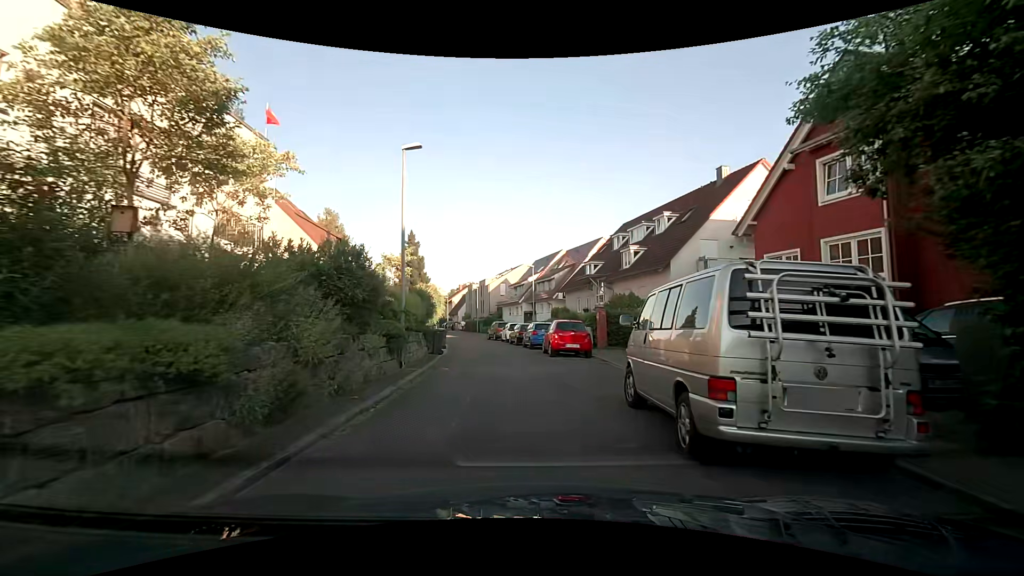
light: Day
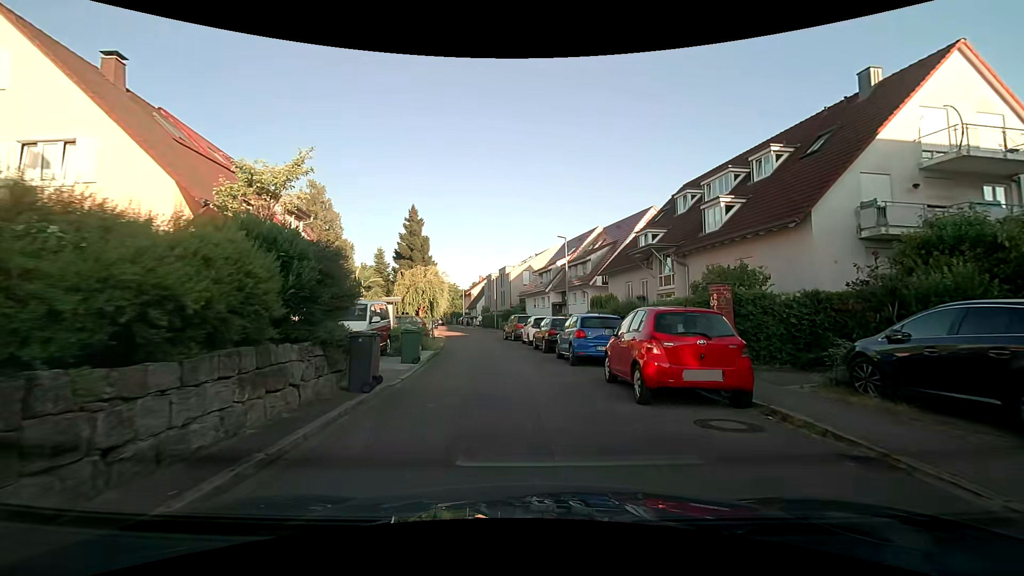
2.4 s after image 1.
(0.0, +12.4) m; -2°
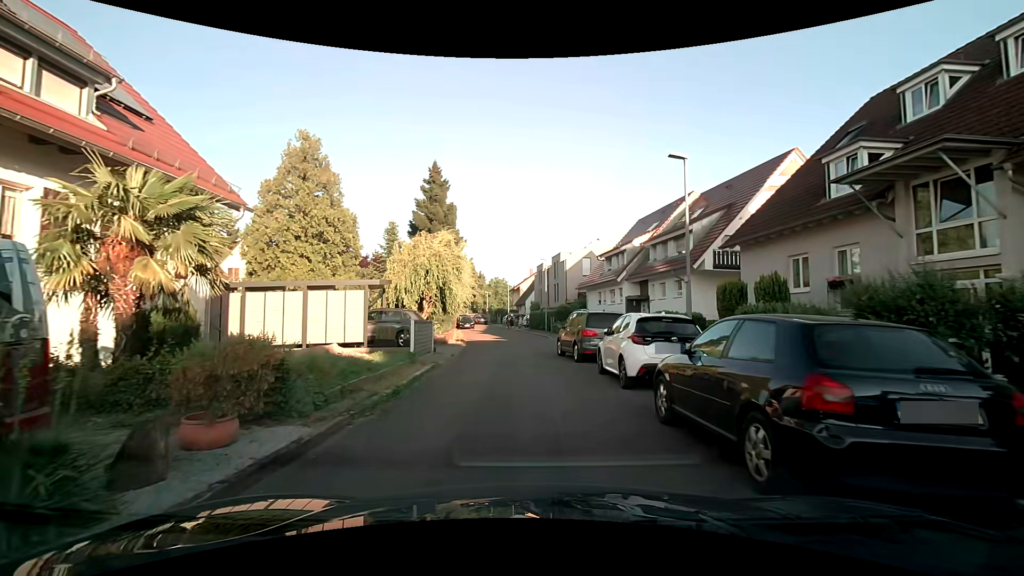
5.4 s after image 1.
(-0.6, +15.1) m; -6°
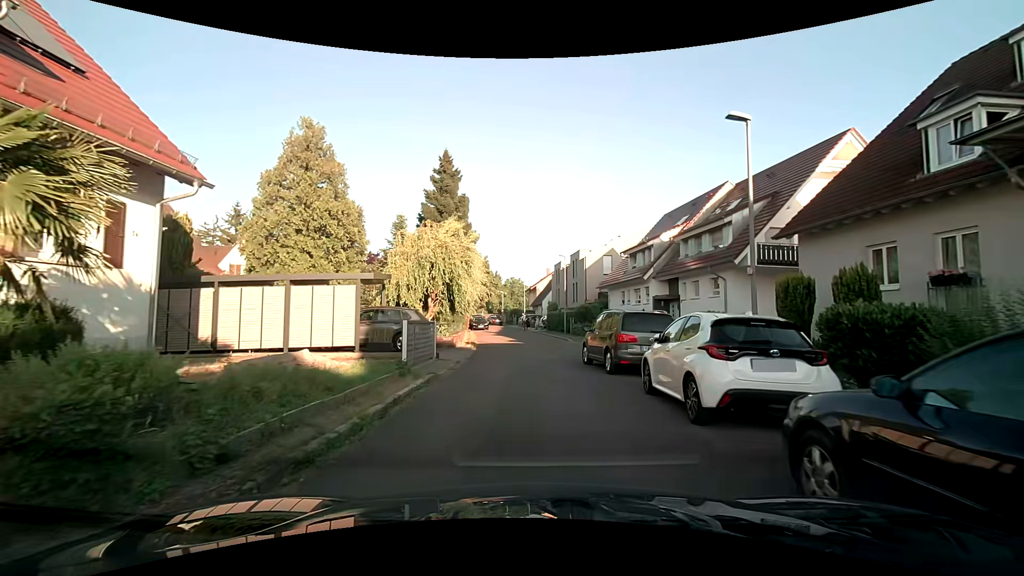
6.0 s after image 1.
(-0.1, +3.0) m; -3°
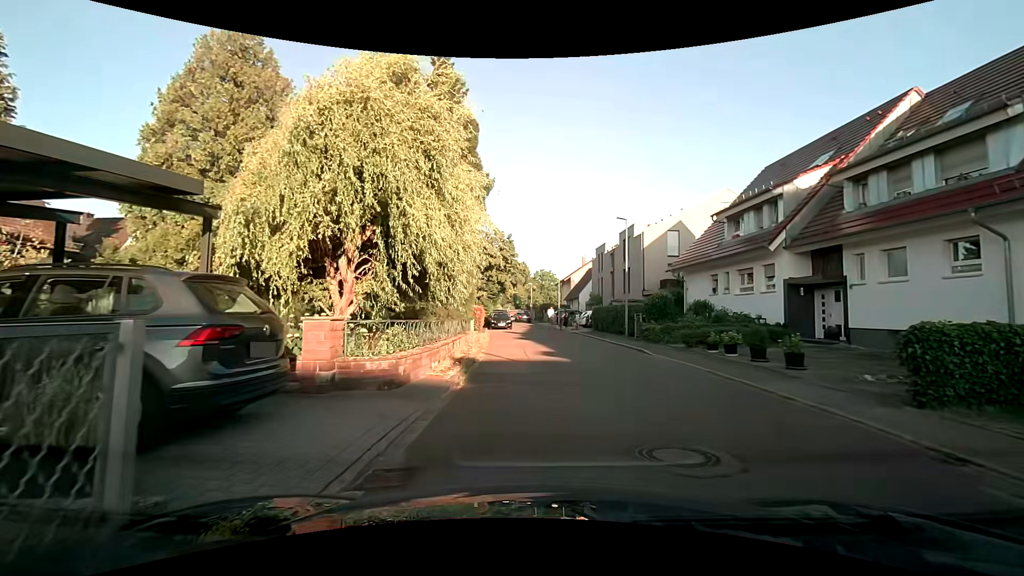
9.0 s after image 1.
(-0.3, +13.5) m; -1°
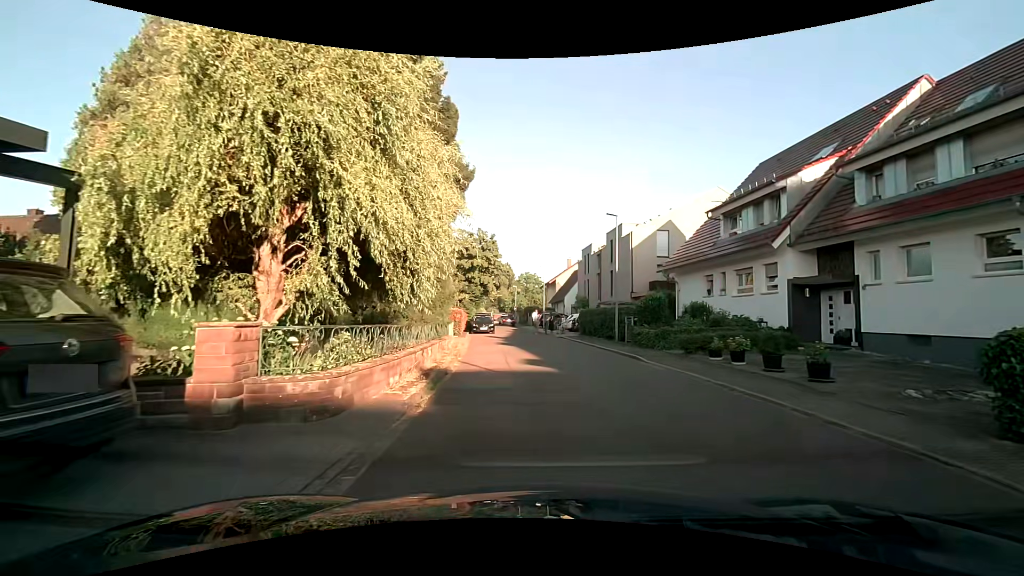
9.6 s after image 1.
(0.0, +1.9) m; +1°
